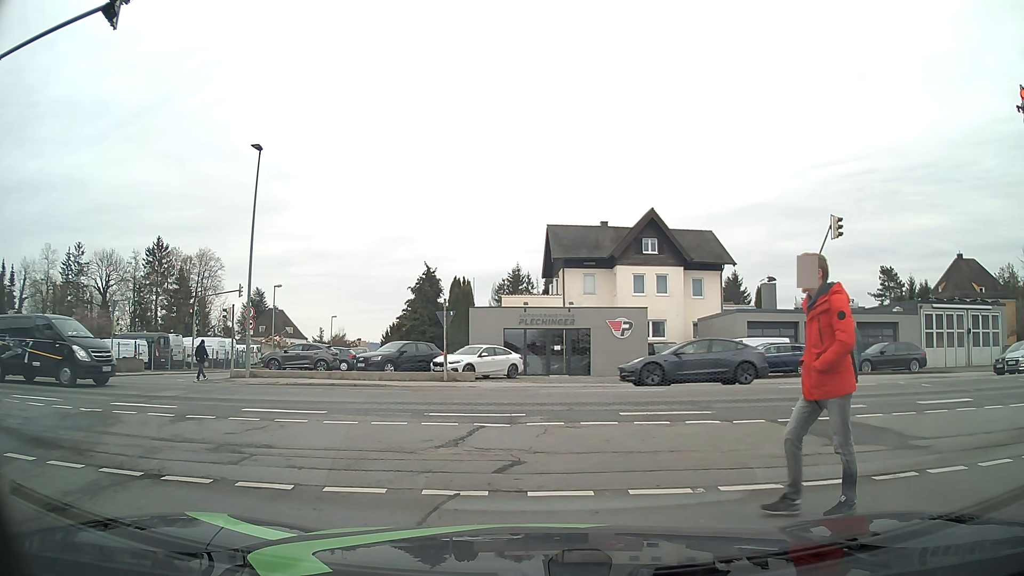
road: residential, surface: asphalt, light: Day
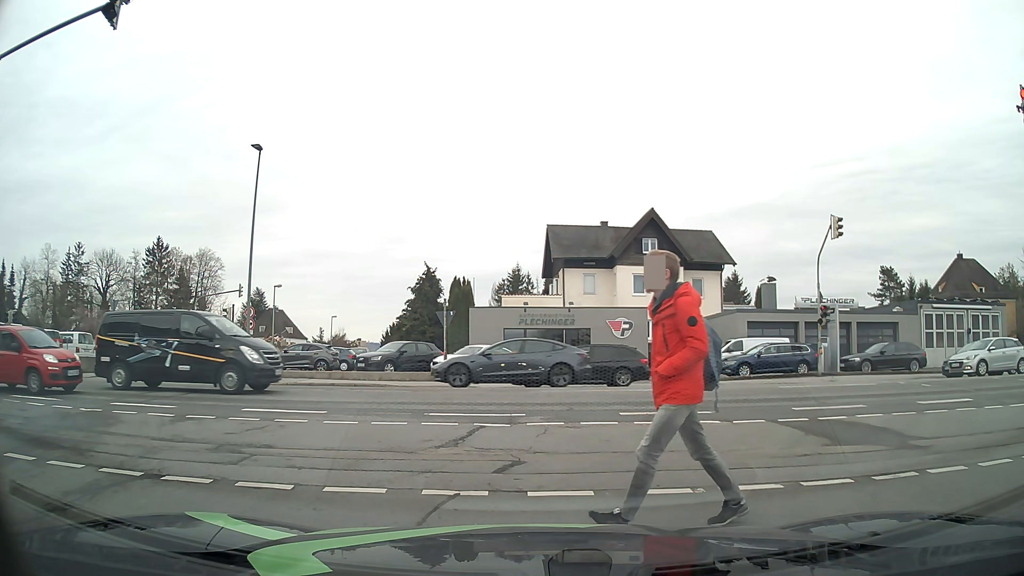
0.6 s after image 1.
(0.0, 0.0) m; 0°
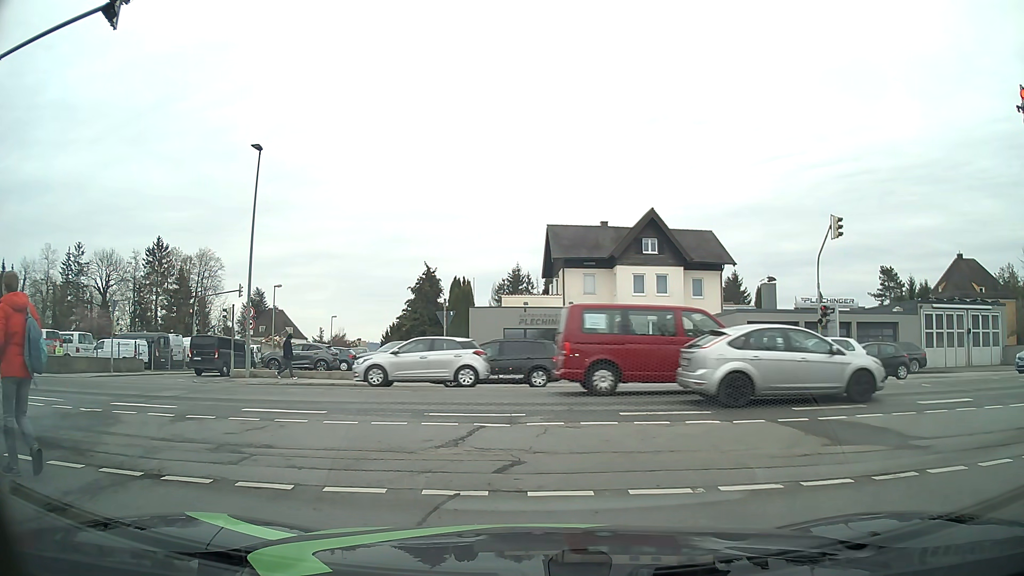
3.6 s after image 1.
(0.0, 0.0) m; 0°
